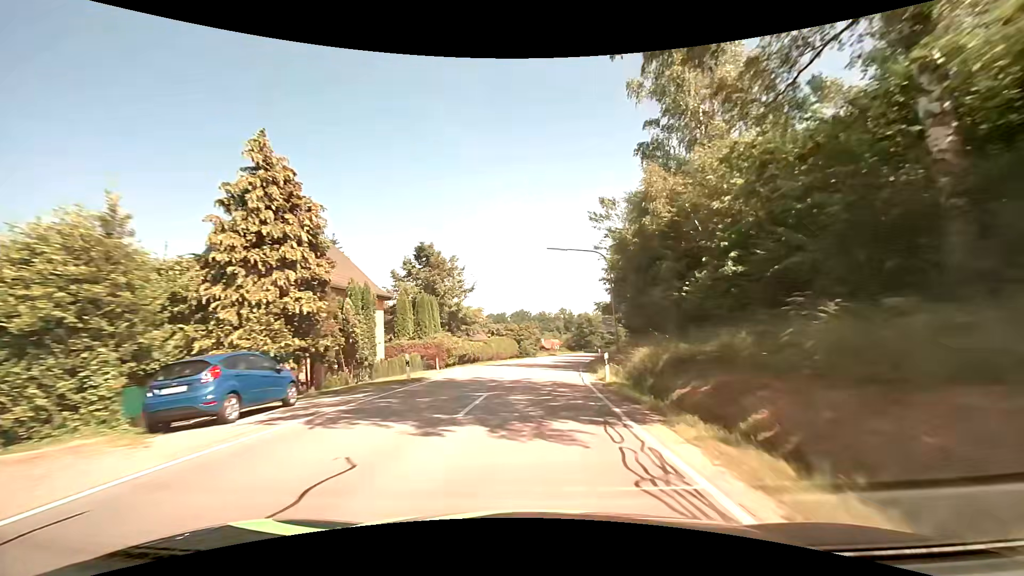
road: secondary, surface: asphalt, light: Day
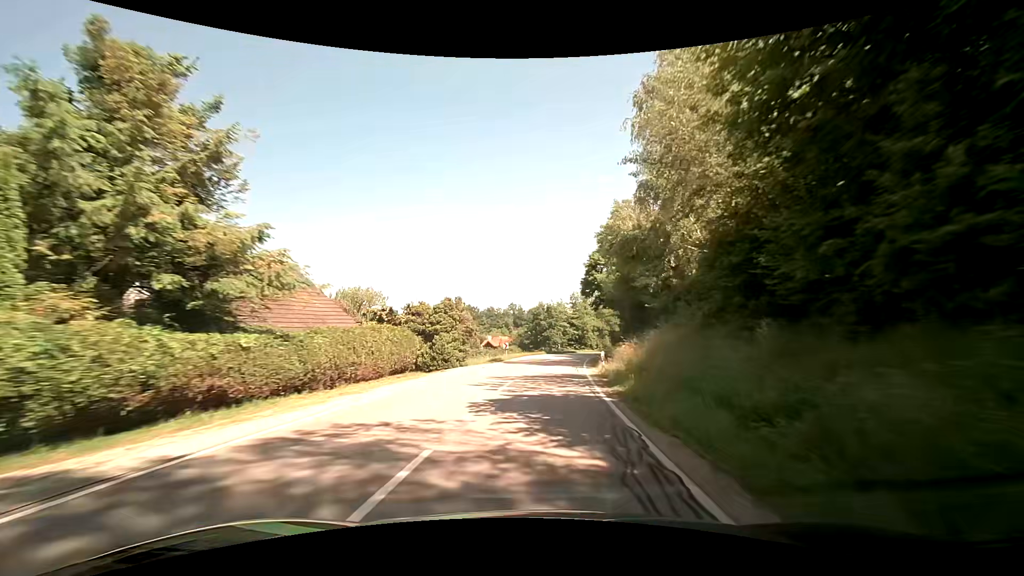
(+1.4, +31.0) m; +6°
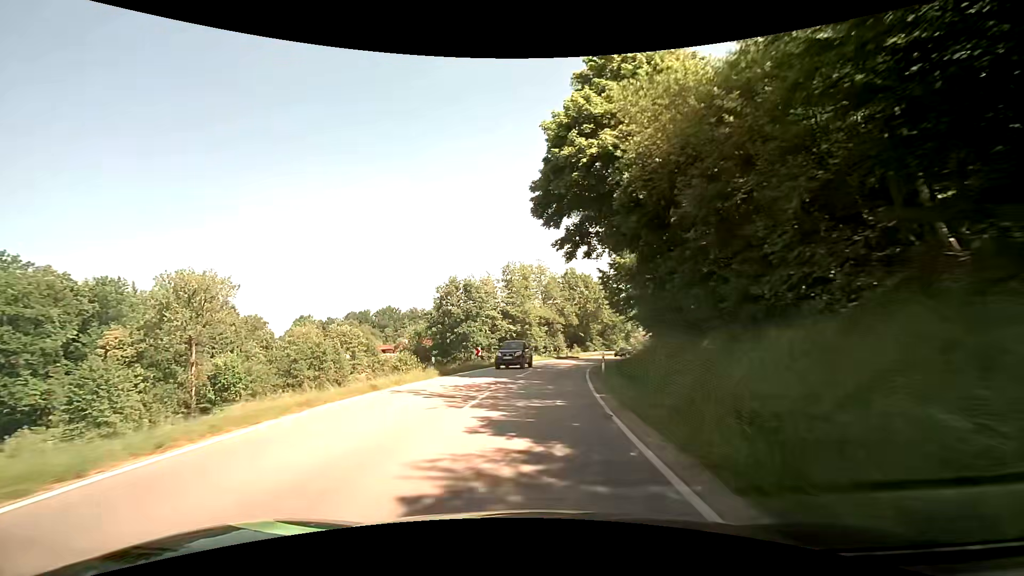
(+2.8, +40.0) m; +8°
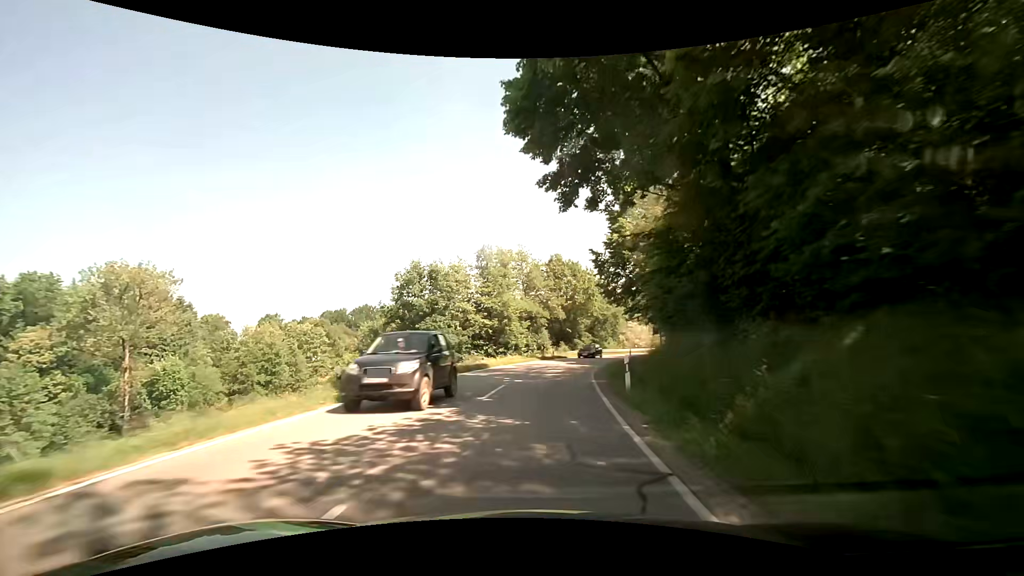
(+0.2, +9.7) m; +2°
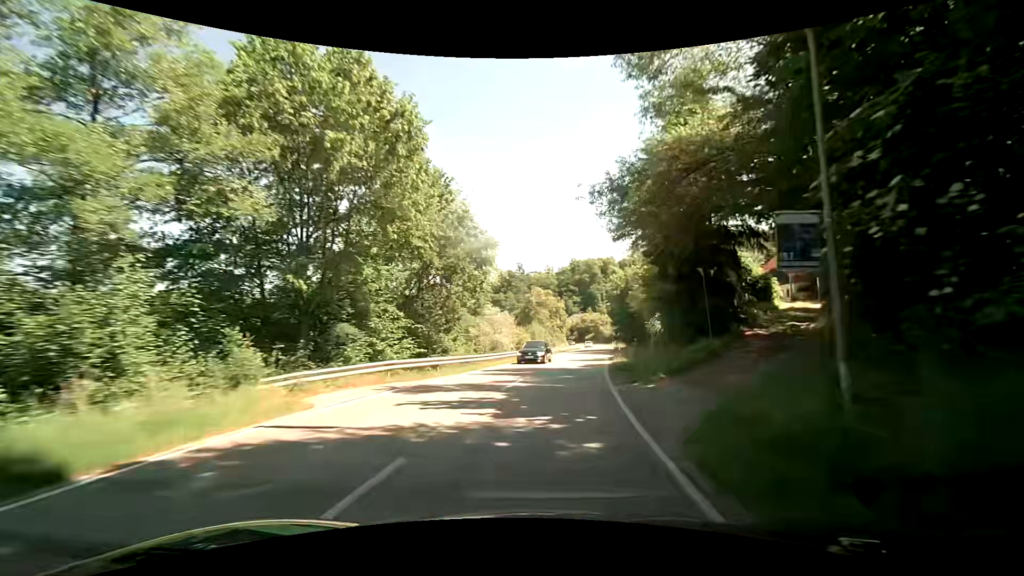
(+6.1, +45.4) m; +18°
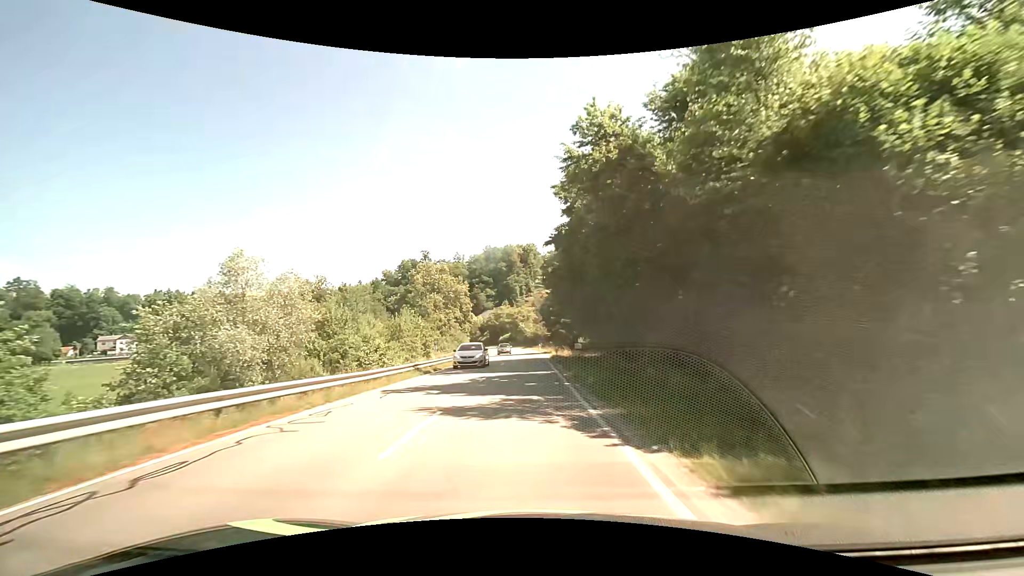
(+5.1, +43.0) m; +10°
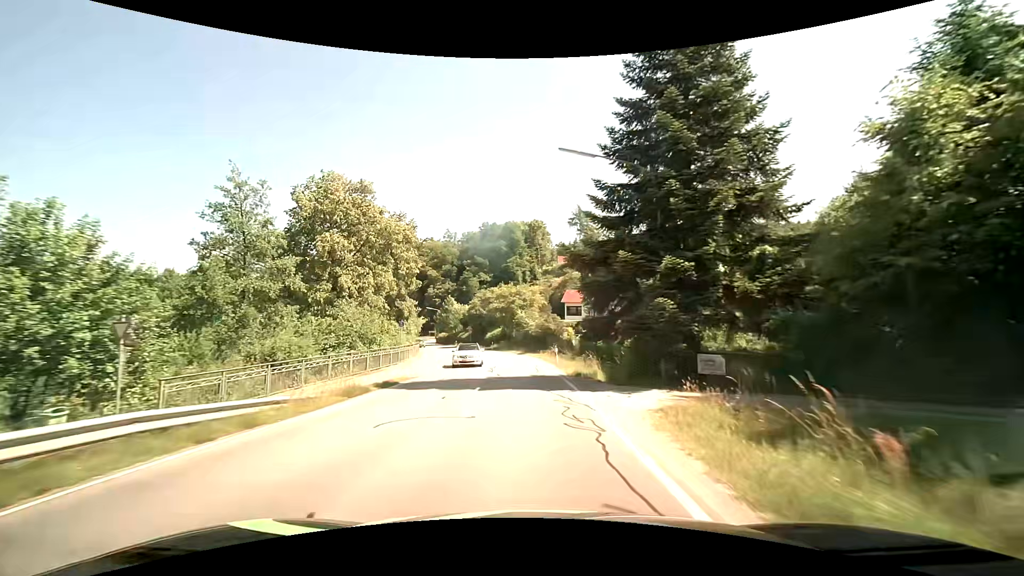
(-0.1, +42.0) m; 0°
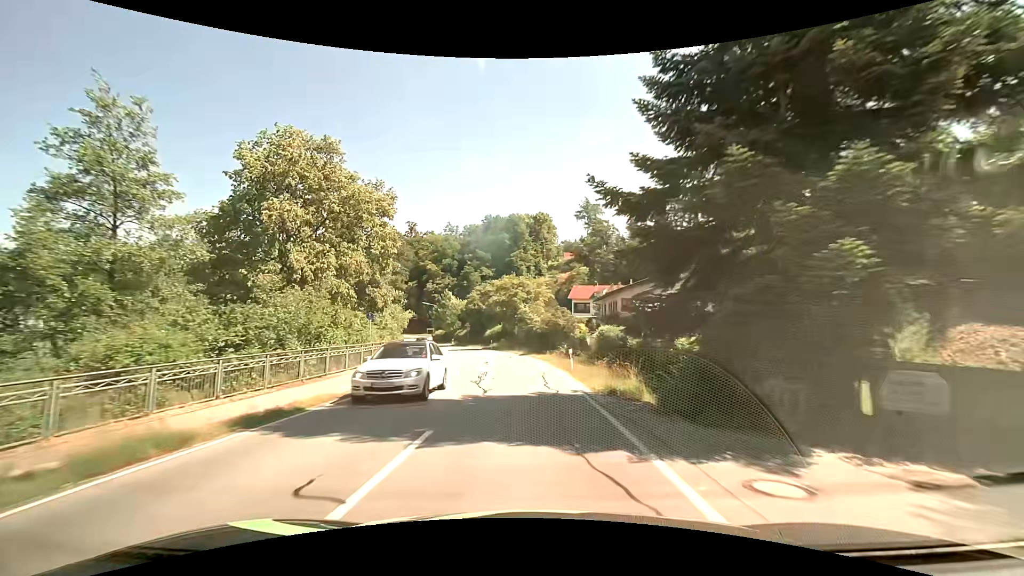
(0.0, +8.2) m; 0°
(0, +10) (0, +20) (-1, +30) (-2, +40) (-4, +50) (-7, +59) (-10, +69) (-14, +78) (-19, +87) (-24, +96) m
